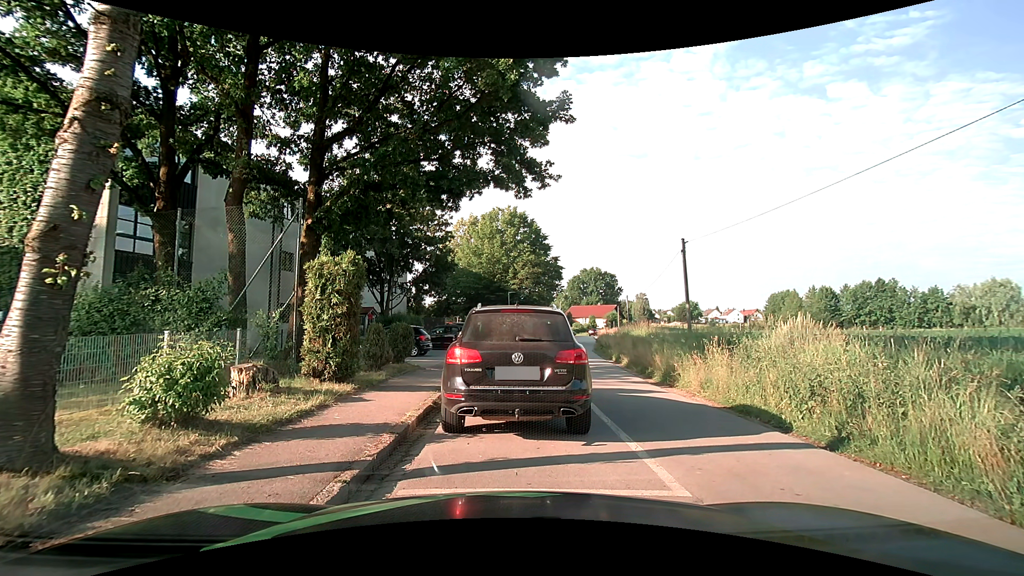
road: residential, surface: asphalt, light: Day
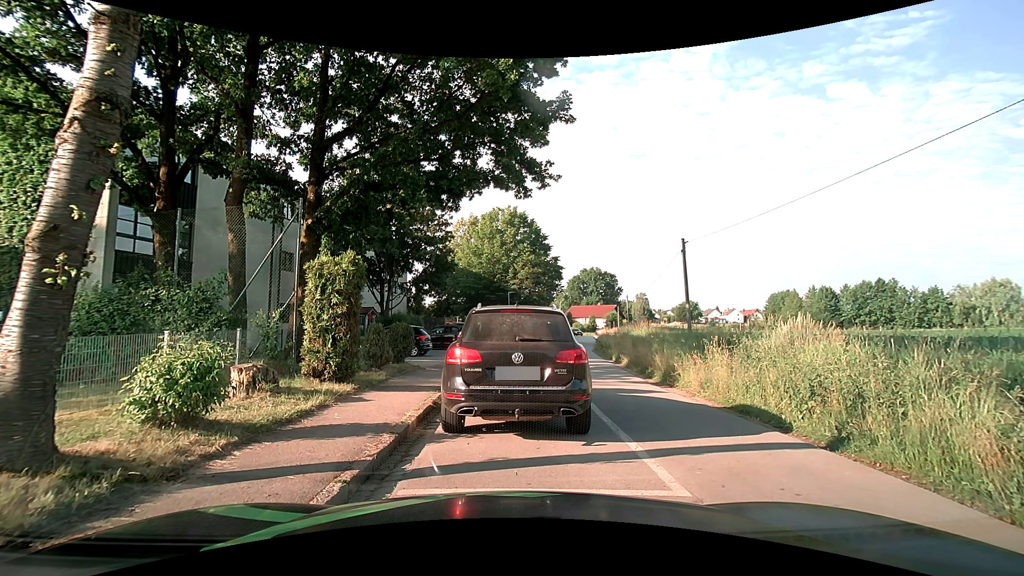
(0.0, 0.0) m; 0°
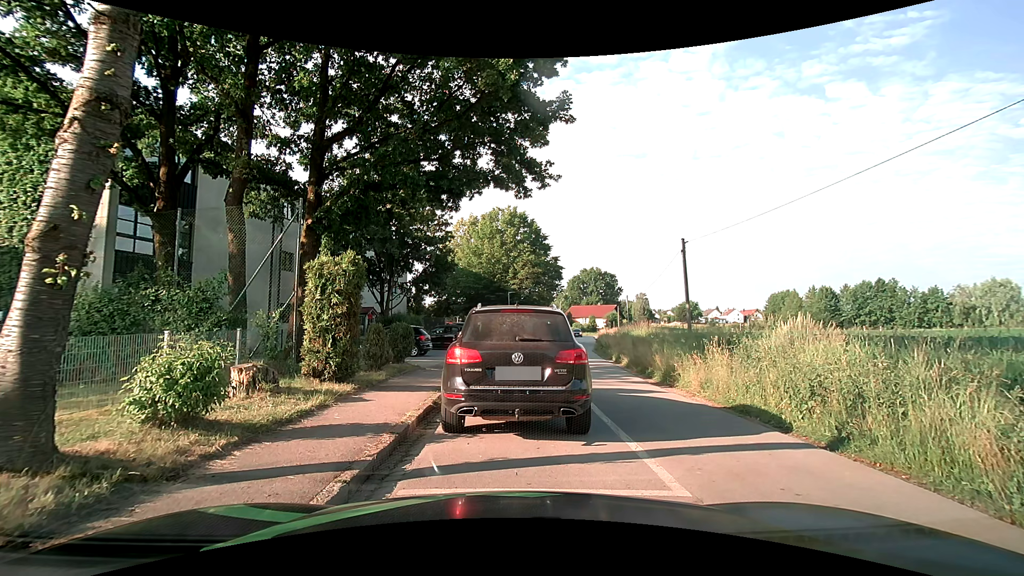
(0.0, 0.0) m; 0°
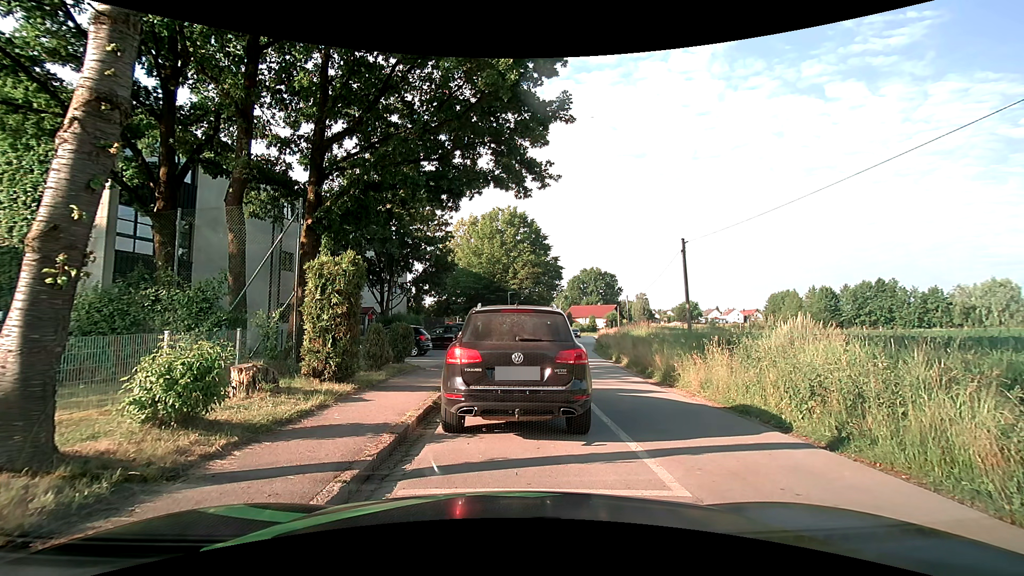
(0.0, 0.0) m; 0°
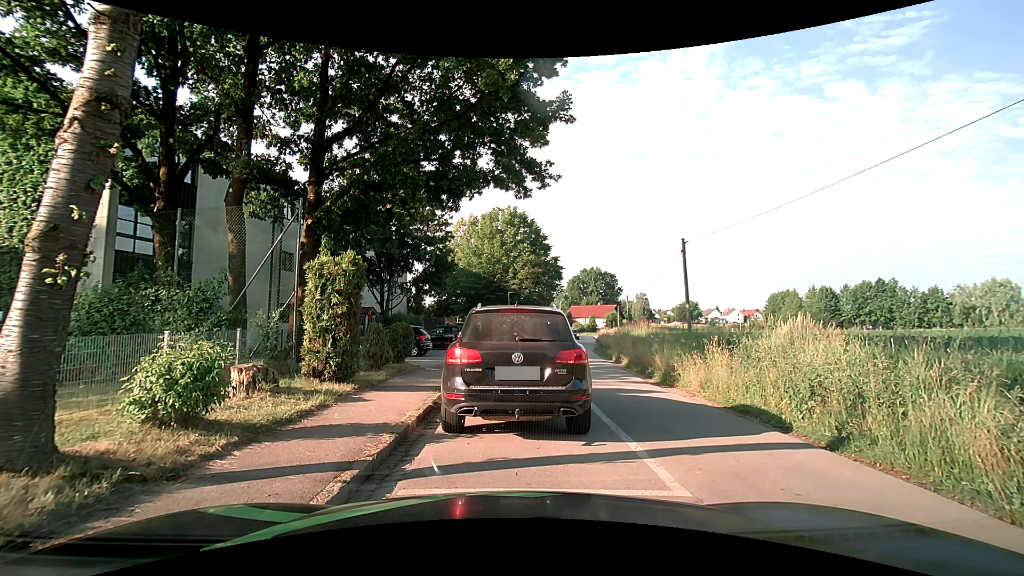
(0.0, 0.0) m; 0°
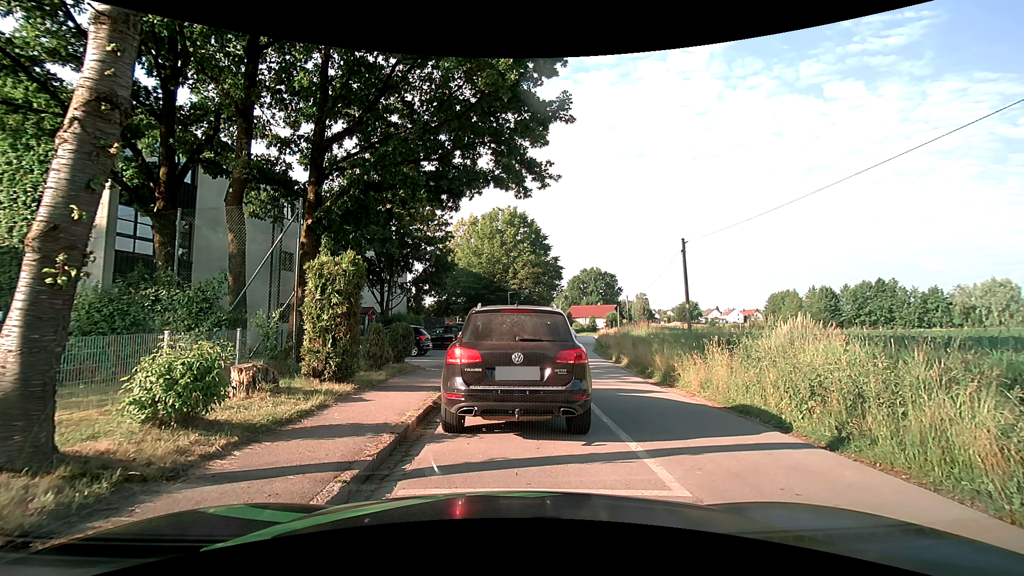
(0.0, 0.0) m; 0°
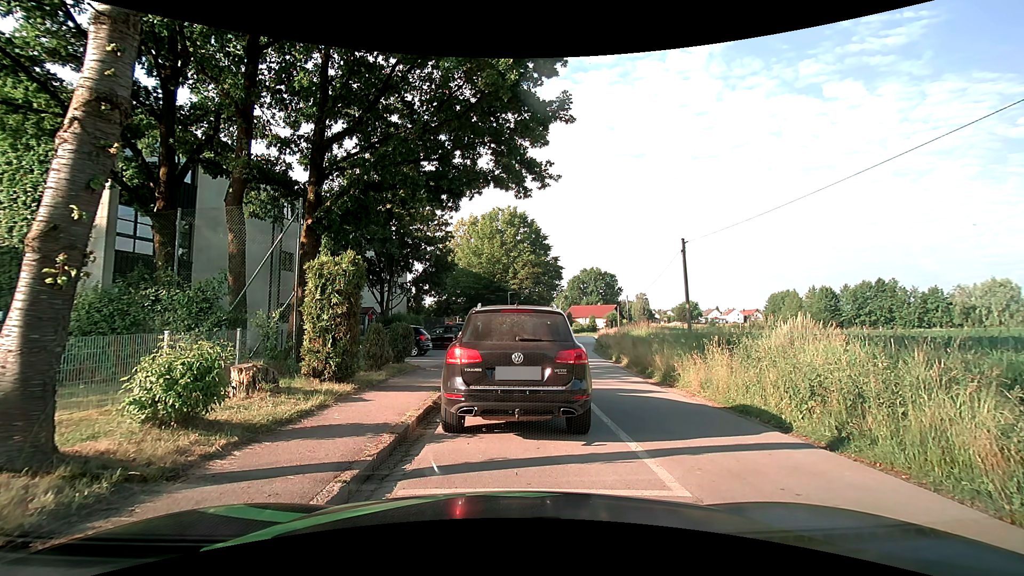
(0.0, 0.0) m; 0°
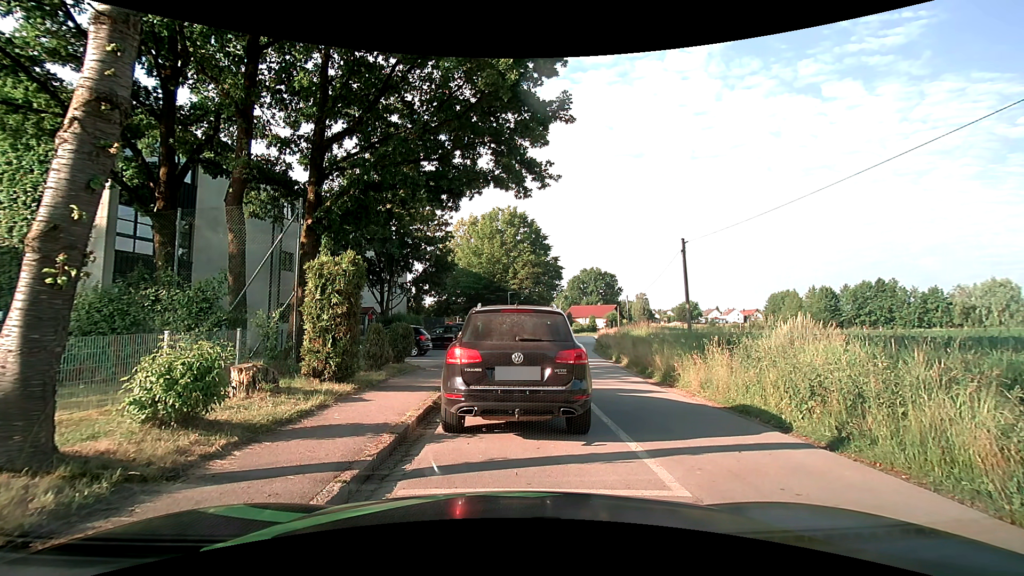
(0.0, 0.0) m; 0°
